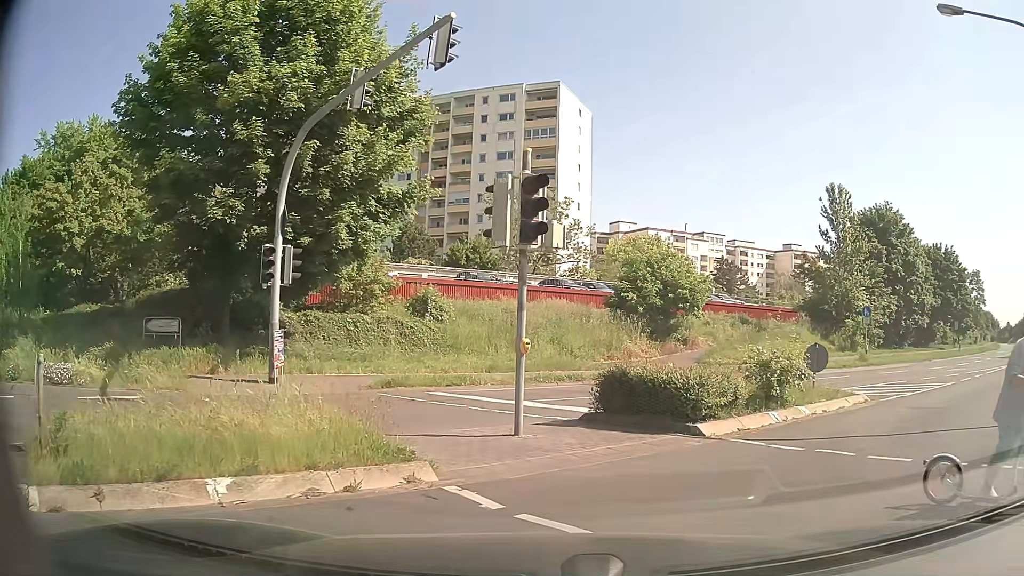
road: secondary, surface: asphalt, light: Day
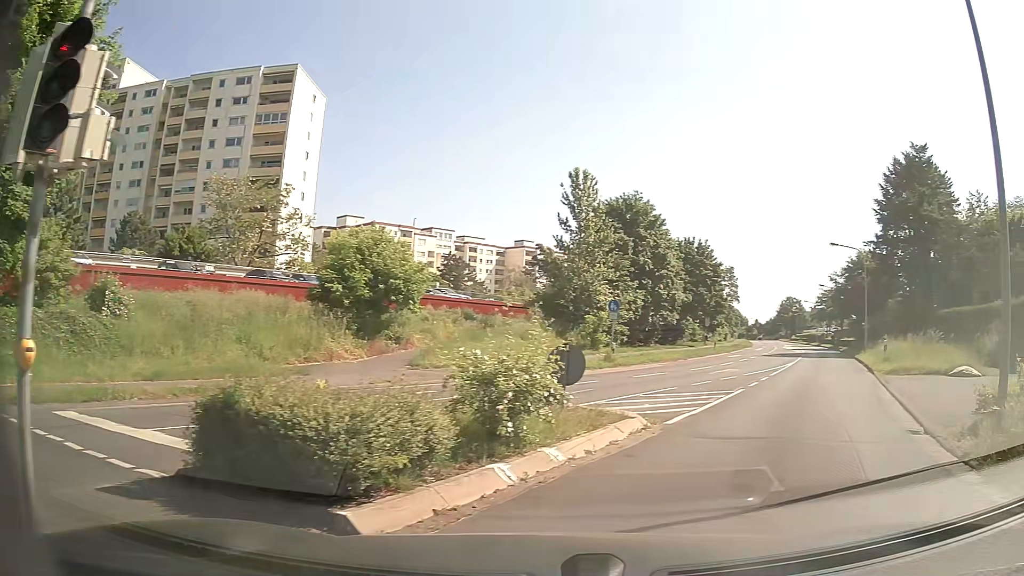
(+0.7, +4.7) m; +22°
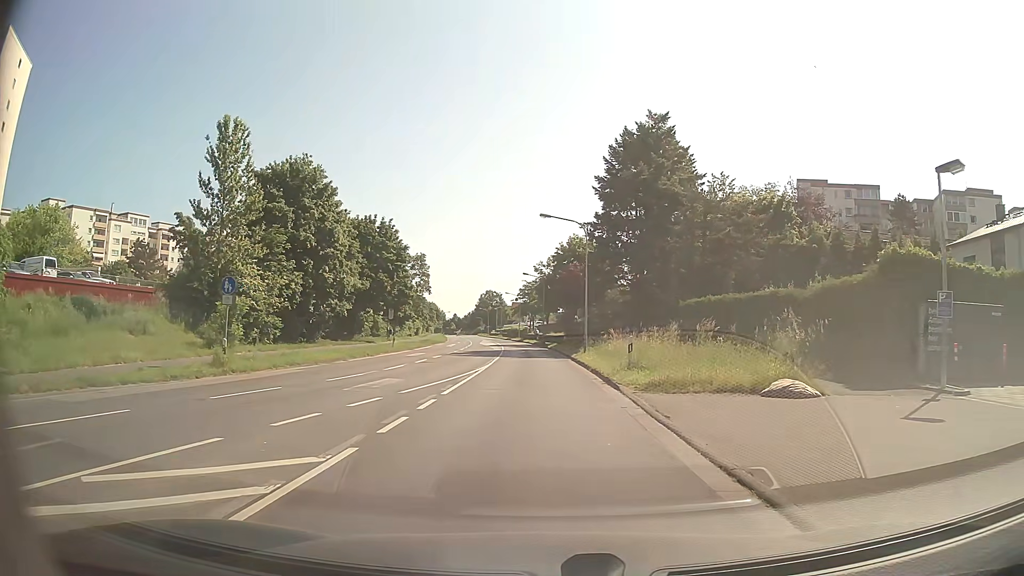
(+3.2, +9.8) m; +26°
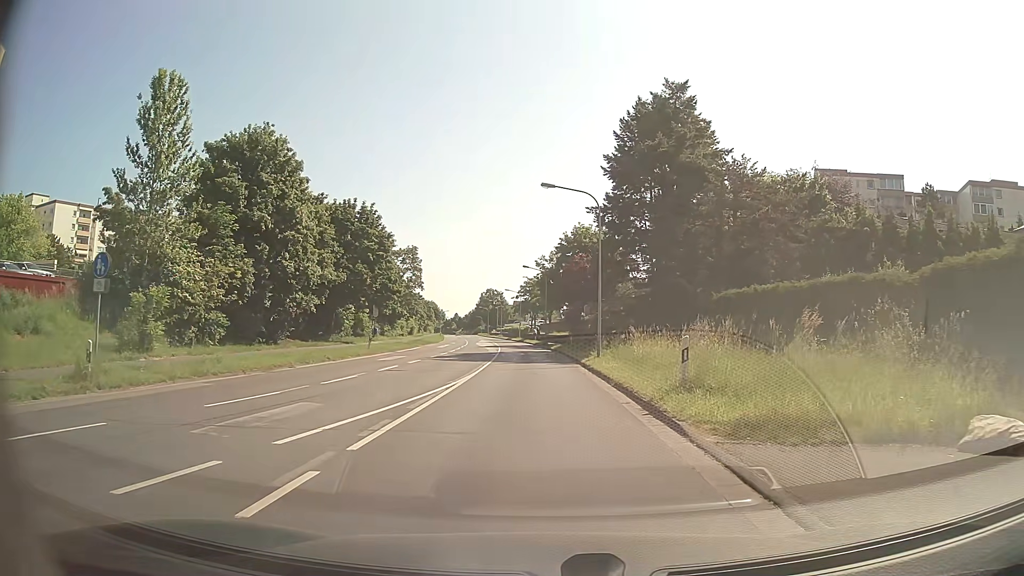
(-0.1, +7.6) m; -1°
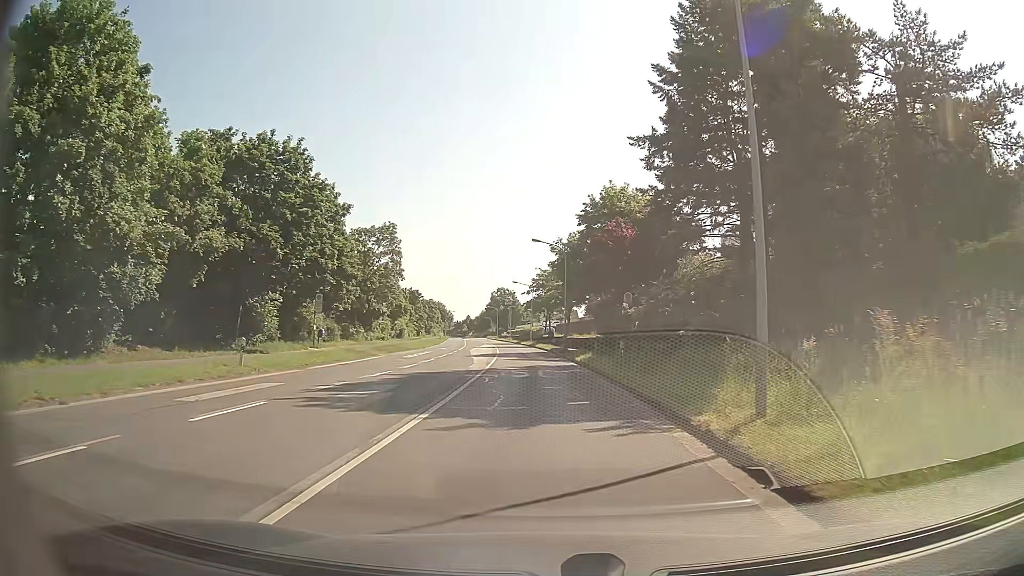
(-0.1, +20.4) m; -1°
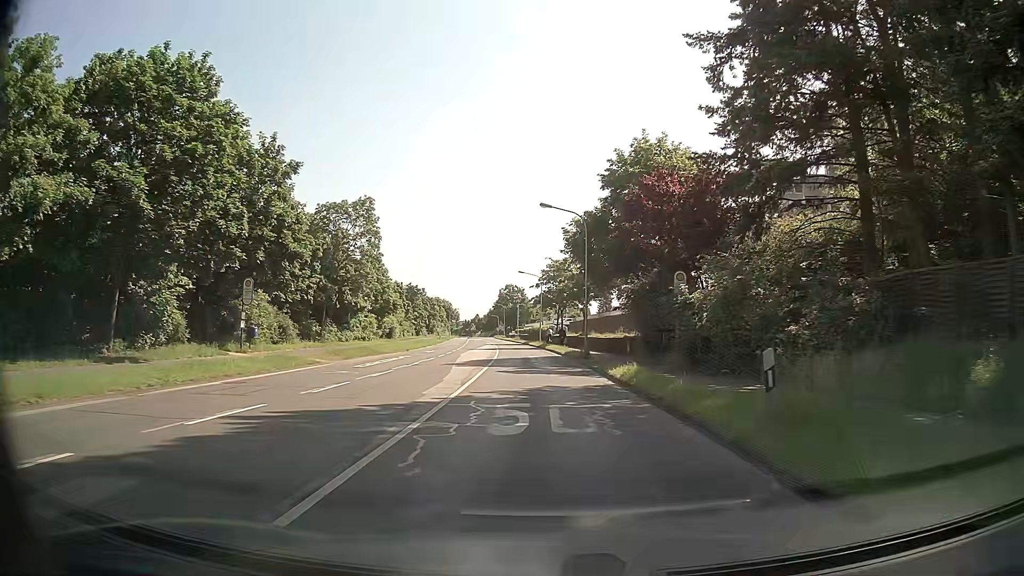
(-0.1, +12.6) m; -1°
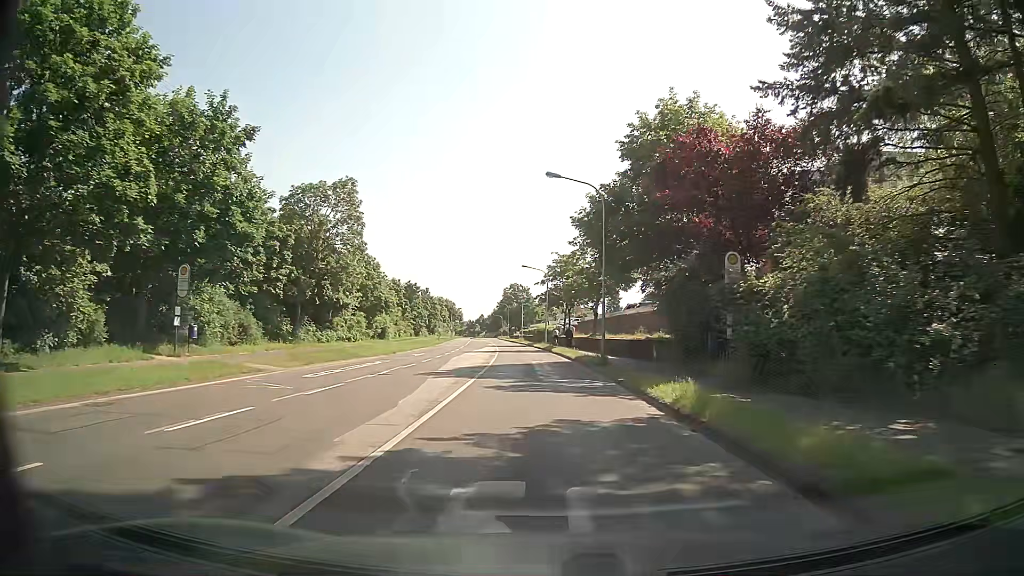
(0.0, +6.9) m; 0°
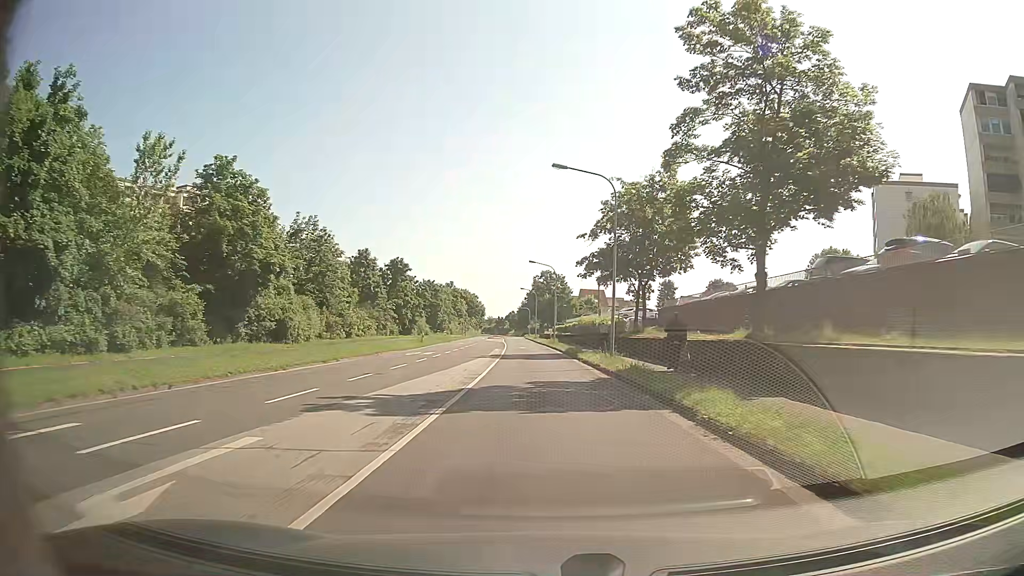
(-1.2, +39.1) m; -3°
(0, +10) (0, +20) (0, +30) (-1, +40) (-1, +50) (-2, +60) (-2, +70) (-3, +80) (-4, +90) (-4, +100) m
